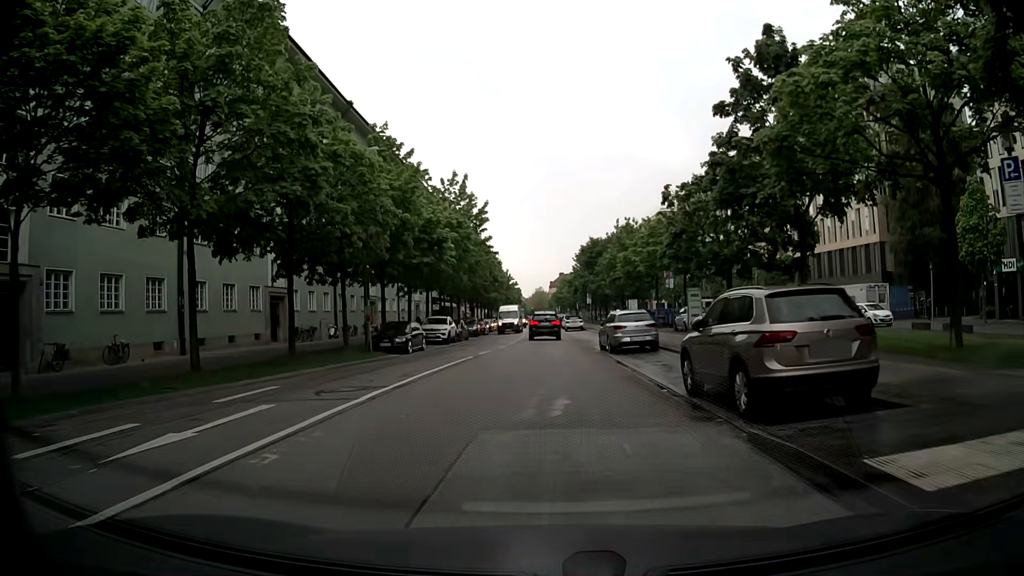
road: tertiary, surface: asphalt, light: Day
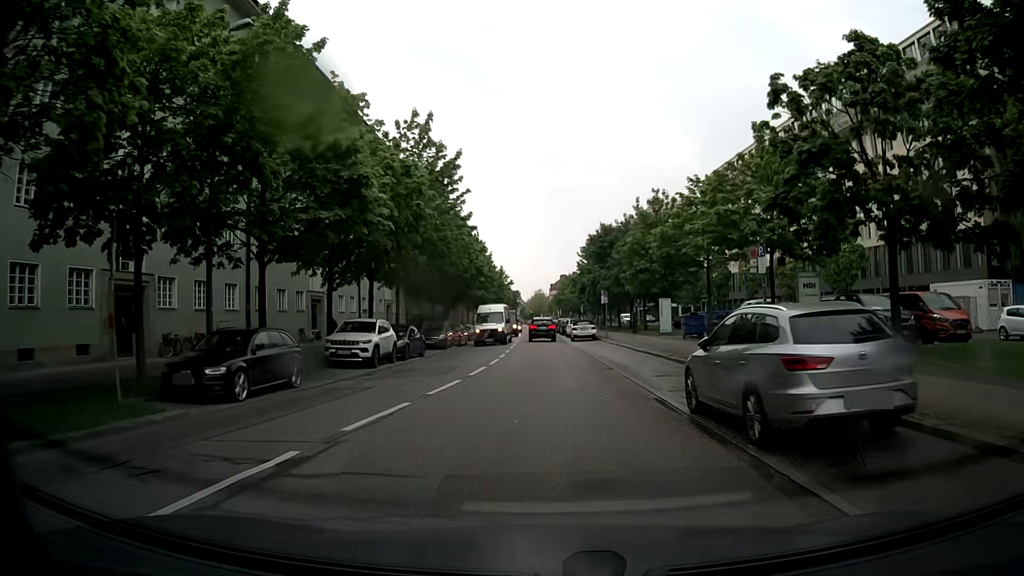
(0.0, +17.0) m; 0°
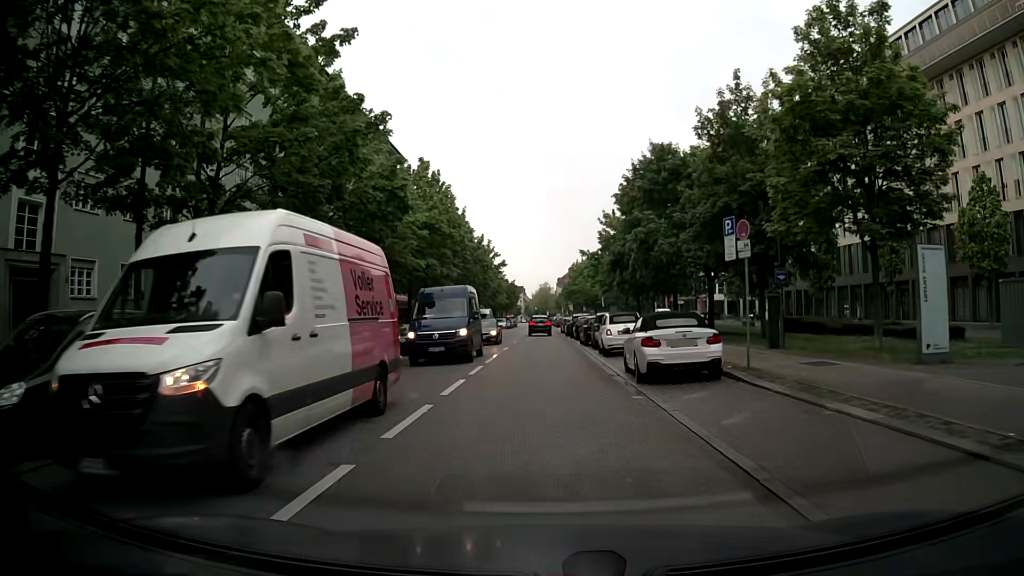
(0.0, +32.2) m; -1°
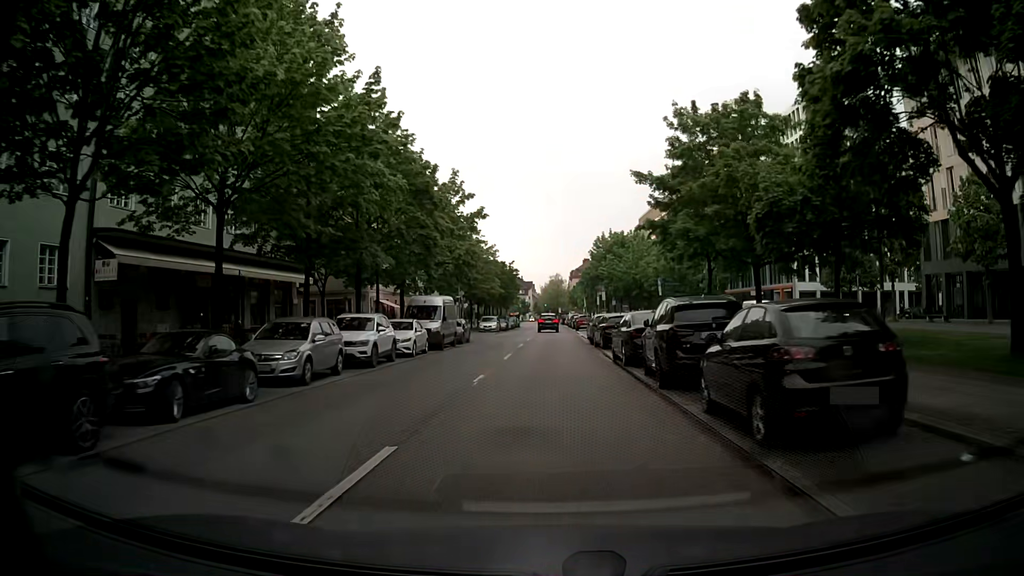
(-0.2, +35.2) m; -1°
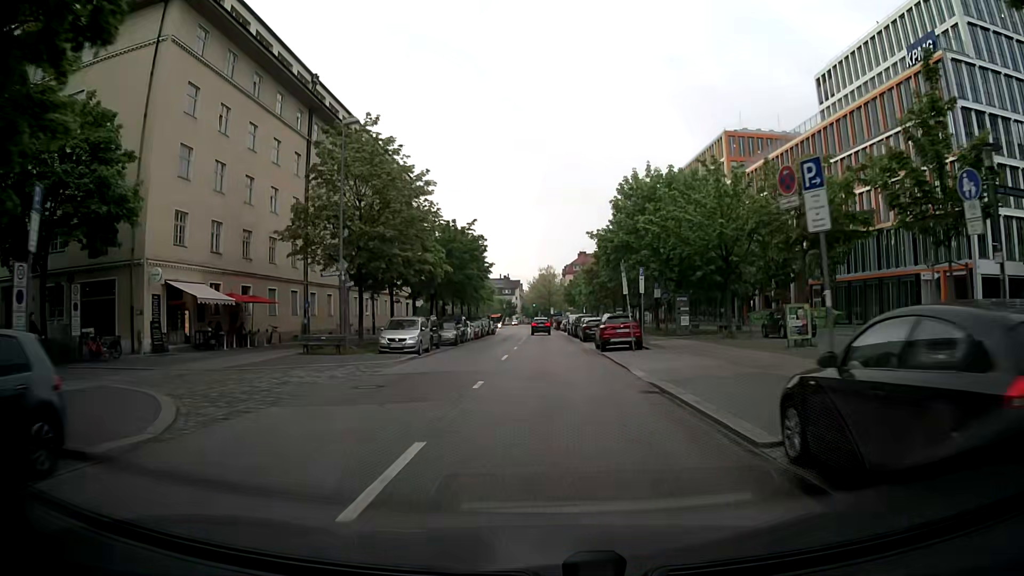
(+0.4, +35.9) m; +1°
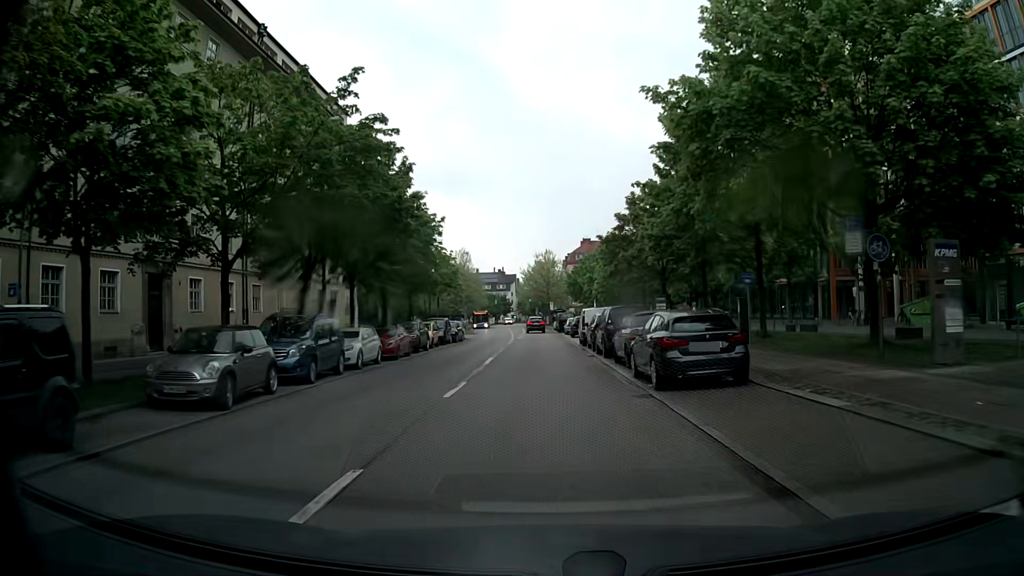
(+0.2, +28.5) m; 0°
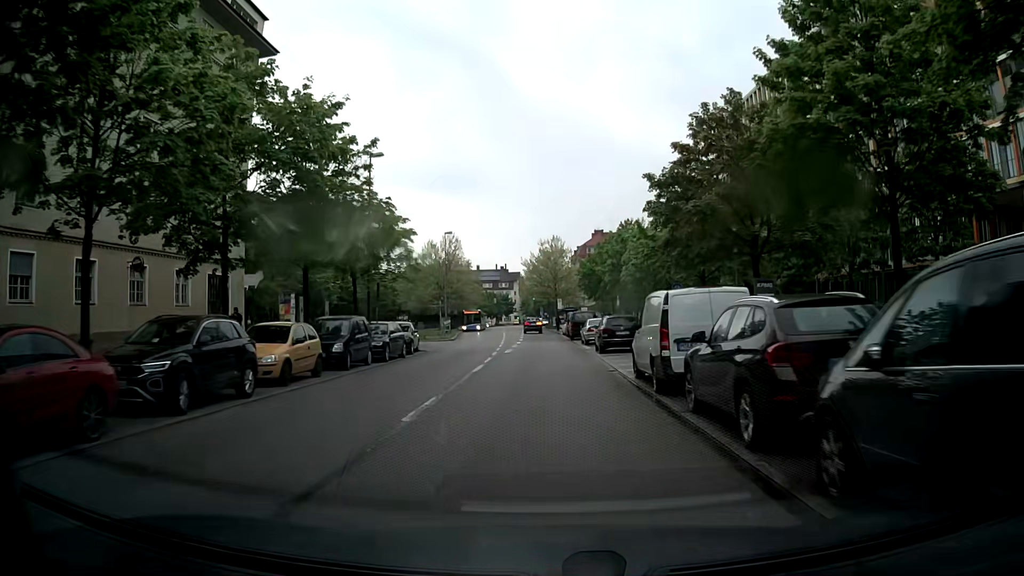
(-0.1, +21.3) m; -1°
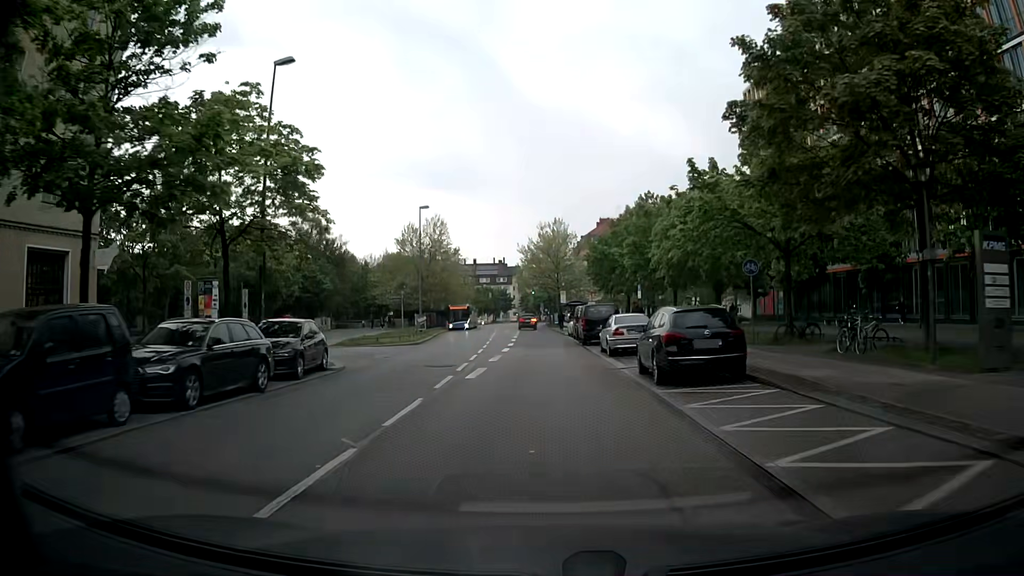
(+0.1, +14.0) m; 0°
(0, +10) (0, +20) (0, +30) (0, +40) (0, +50) (0, +60) (0, +70) (-1, +80) (-1, +90) (-1, +100) m
